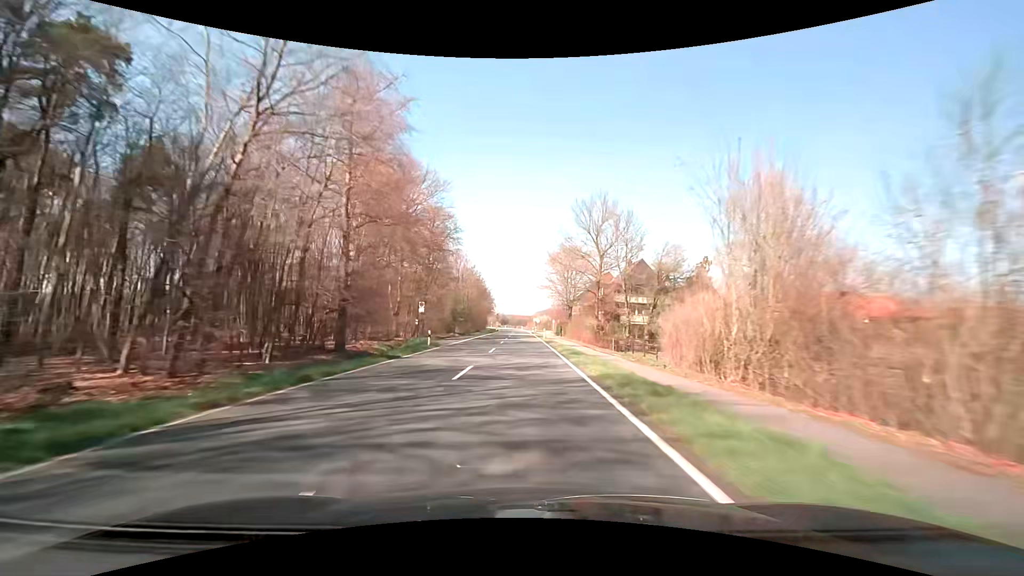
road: secondary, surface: asphalt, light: Day
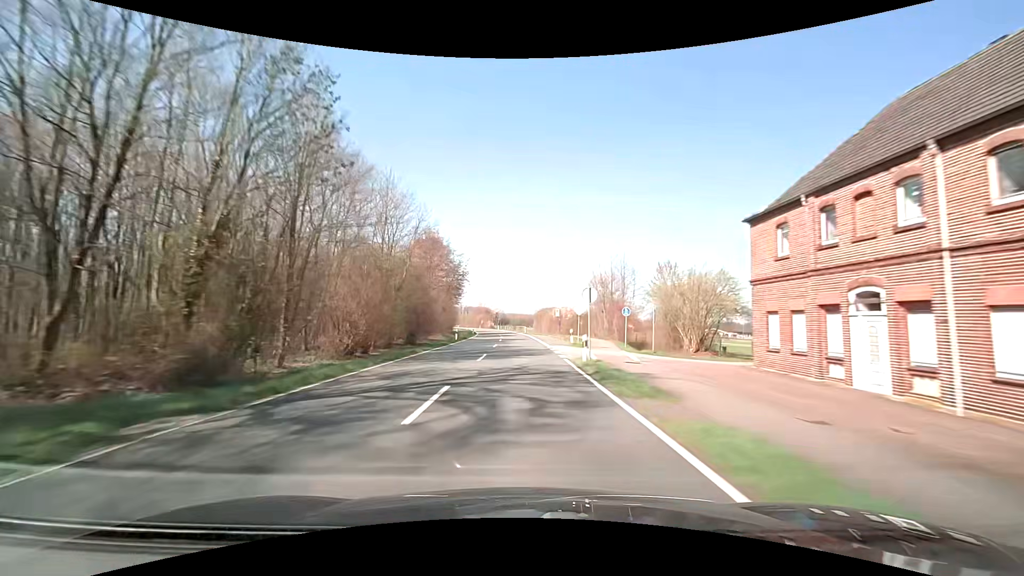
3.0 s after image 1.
(-0.2, +79.2) m; 0°
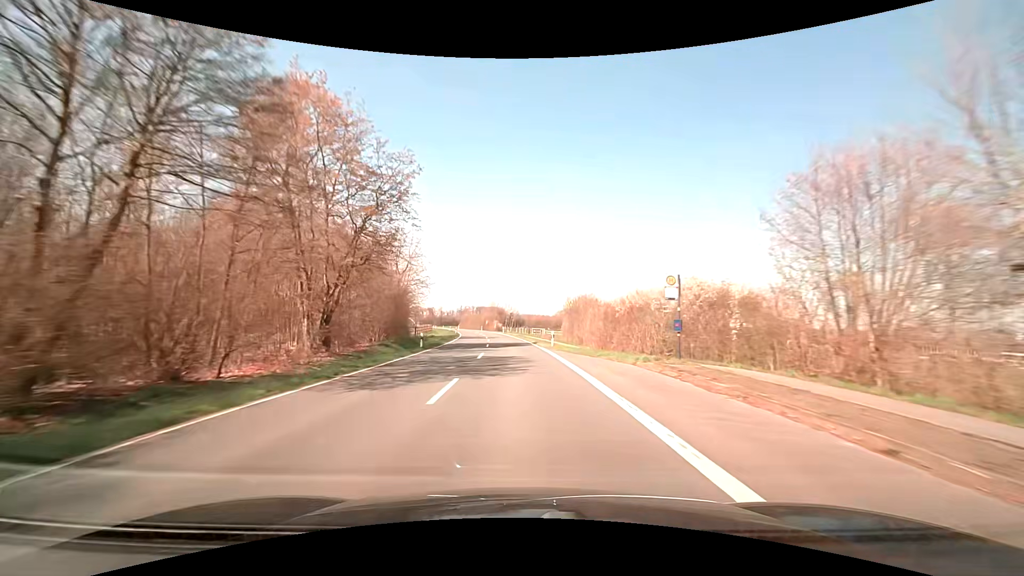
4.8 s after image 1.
(-0.4, +47.4) m; -2°
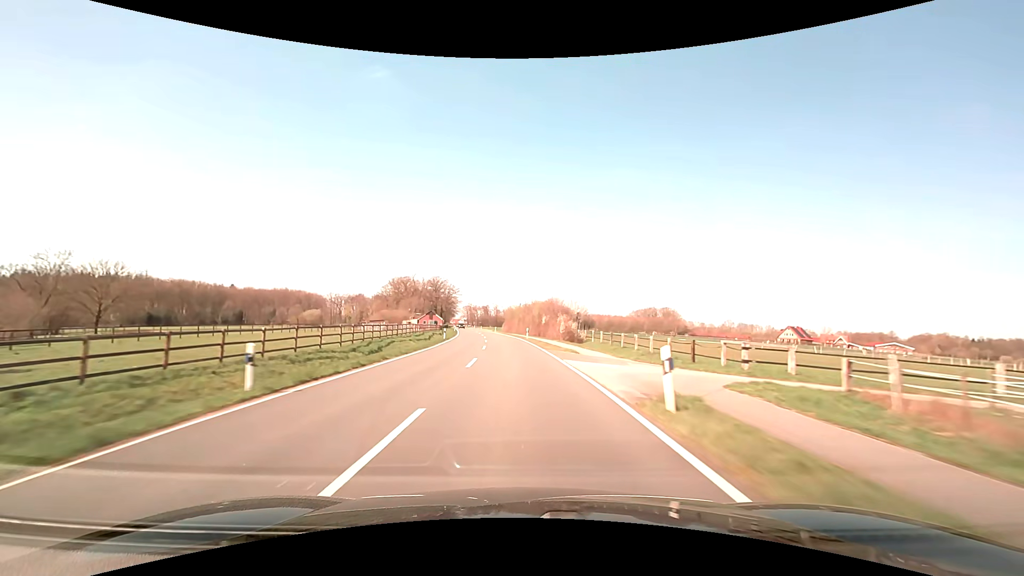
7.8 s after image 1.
(-4.4, +78.6) m; -7°
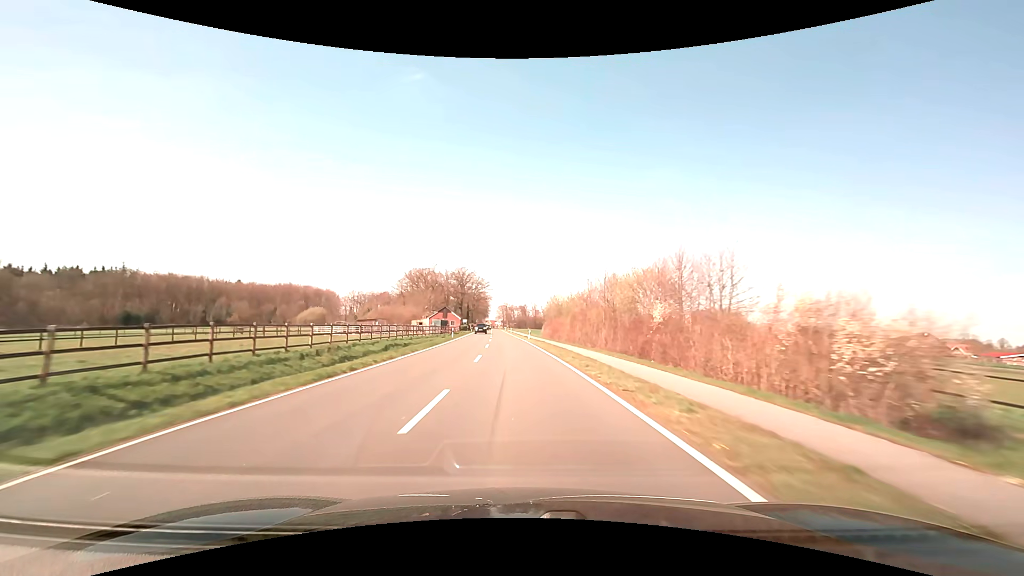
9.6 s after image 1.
(-2.1, +47.1) m; -5°
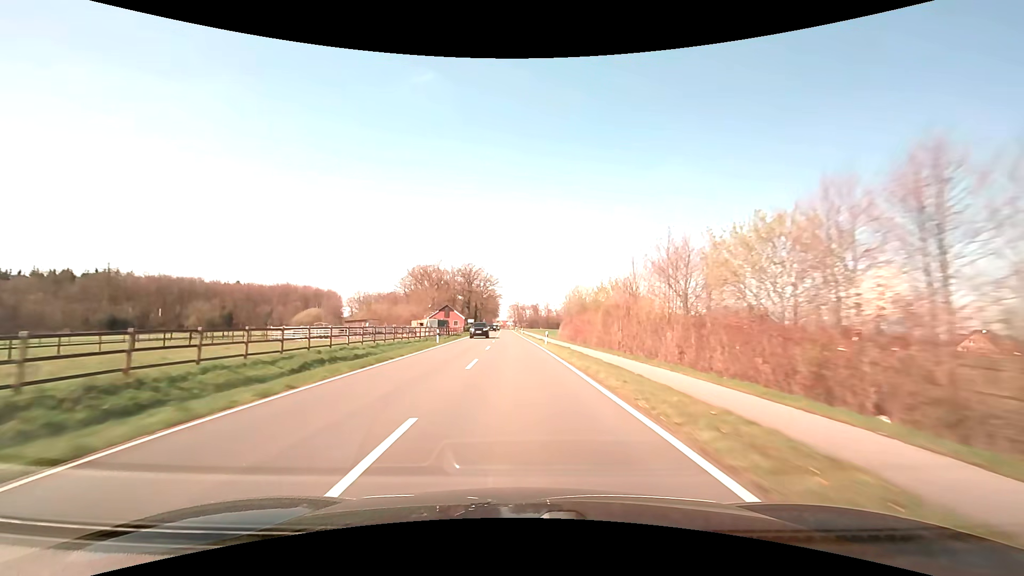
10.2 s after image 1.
(-0.2, +15.7) m; -1°
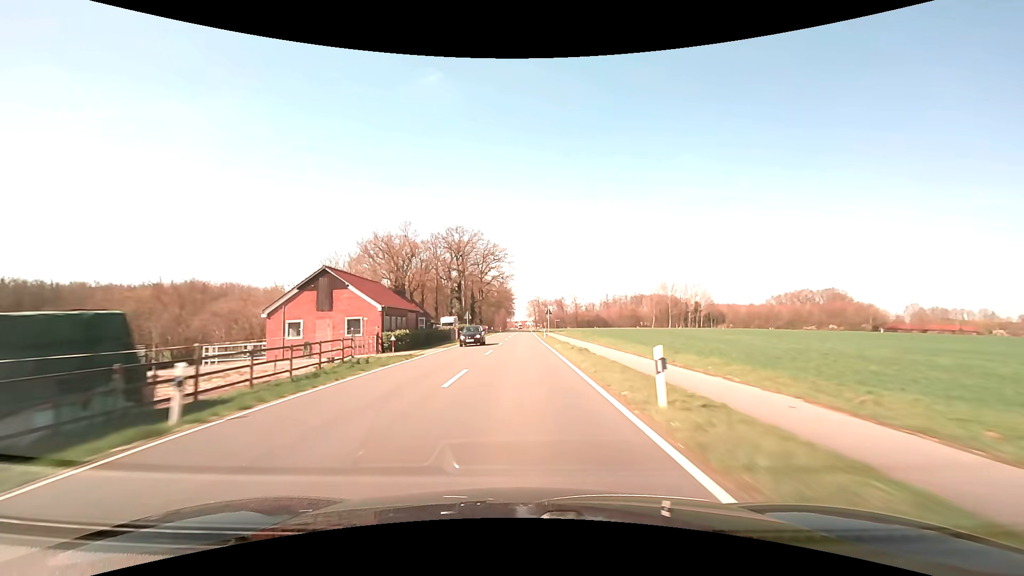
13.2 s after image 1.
(-2.5, +78.5) m; -3°
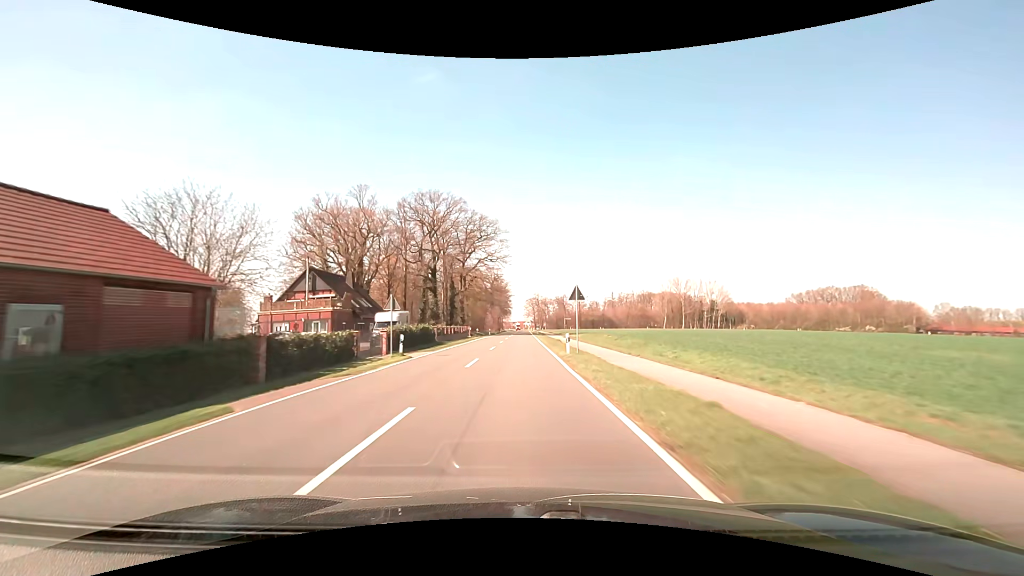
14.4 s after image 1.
(+0.1, +31.4) m; 0°
(0, +10) (0, +20) (0, +30) (0, +40) (0, +50) (0, +60) (0, +70) (0, +80) (0, +90) (0, +100) m
